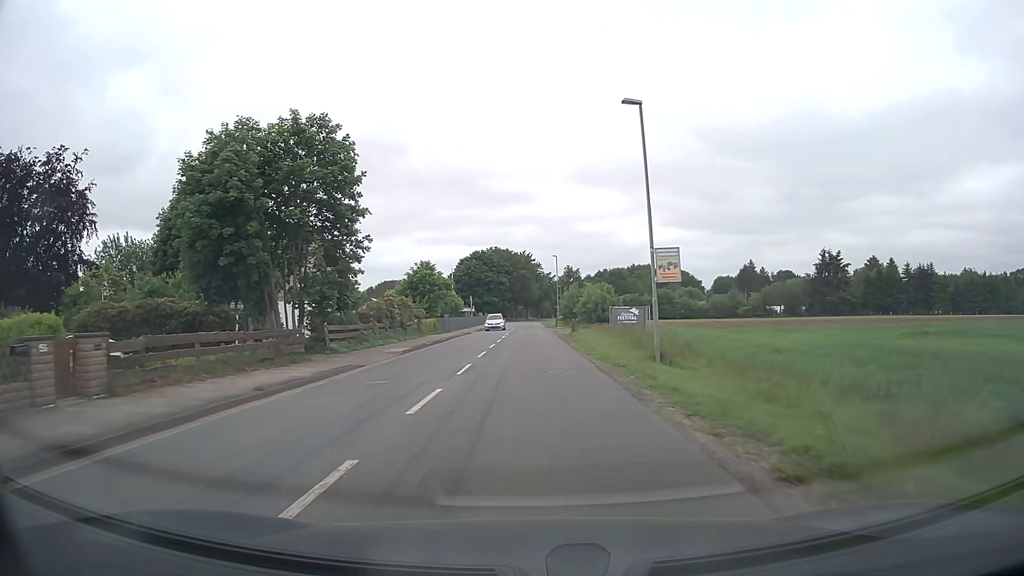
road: tertiary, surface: asphalt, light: Day
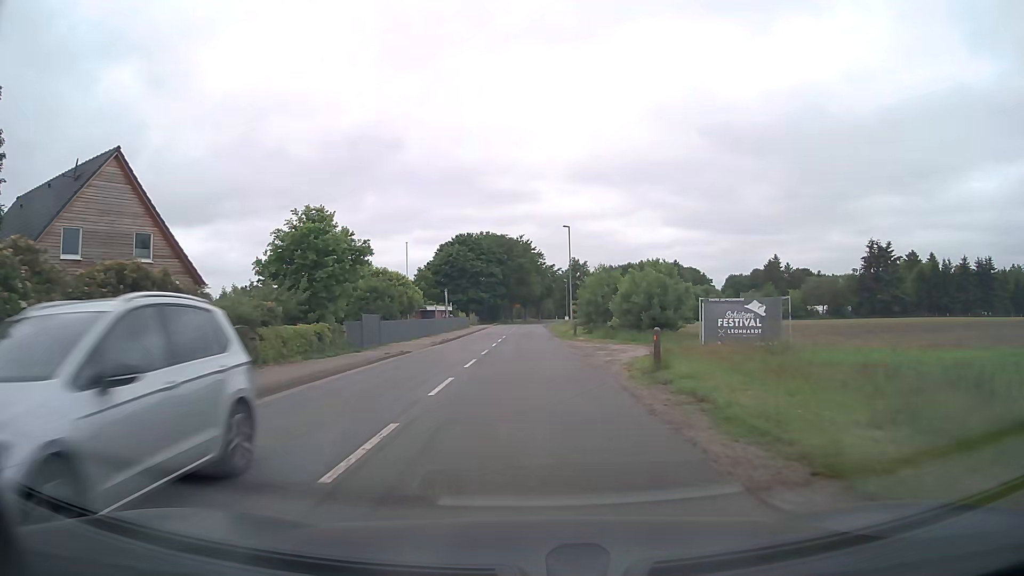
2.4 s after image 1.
(0.0, +28.8) m; 0°
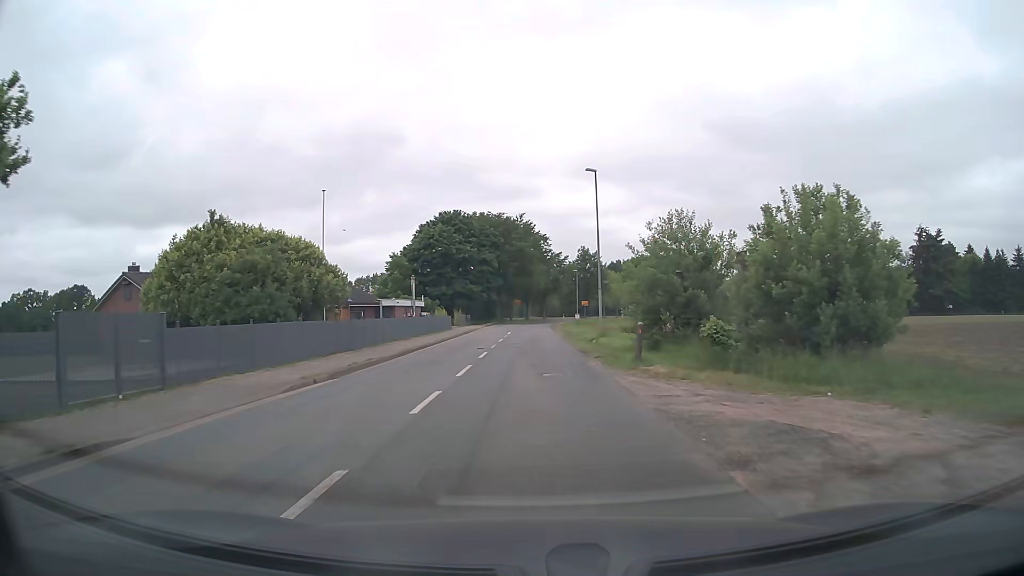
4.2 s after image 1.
(+0.1, +21.3) m; 0°
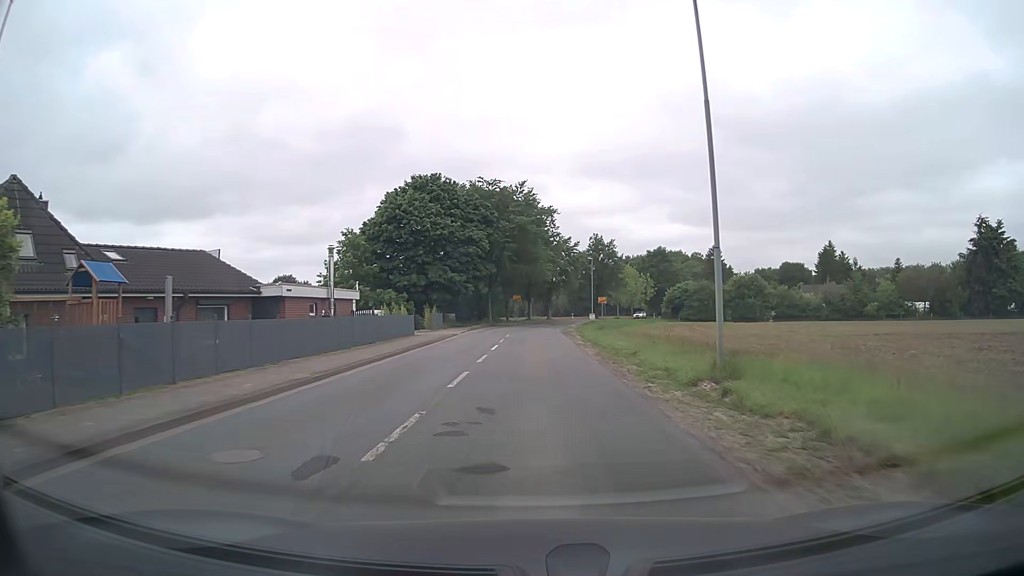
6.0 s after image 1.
(0.0, +21.3) m; 0°
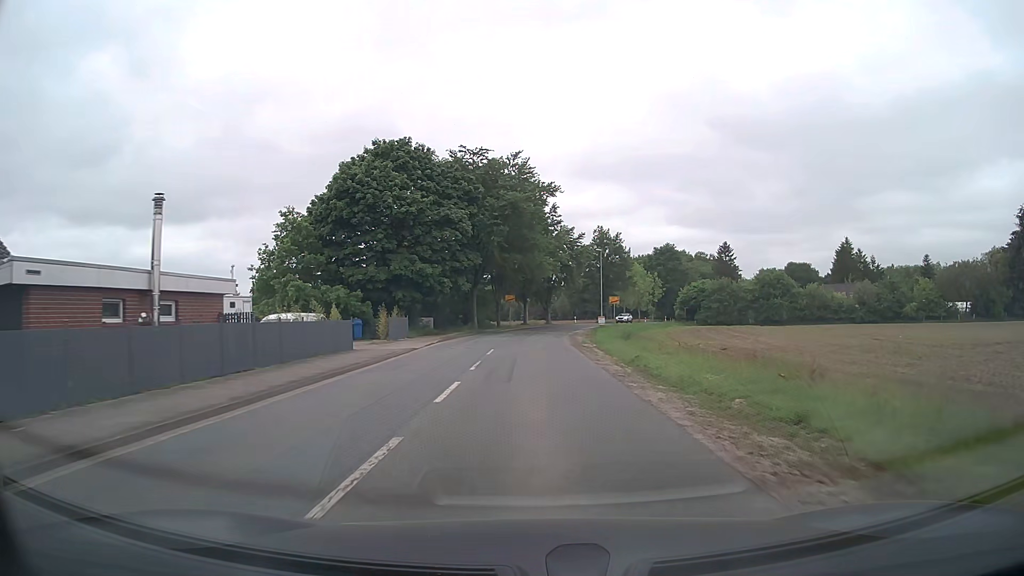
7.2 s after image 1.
(+0.1, +14.2) m; 0°
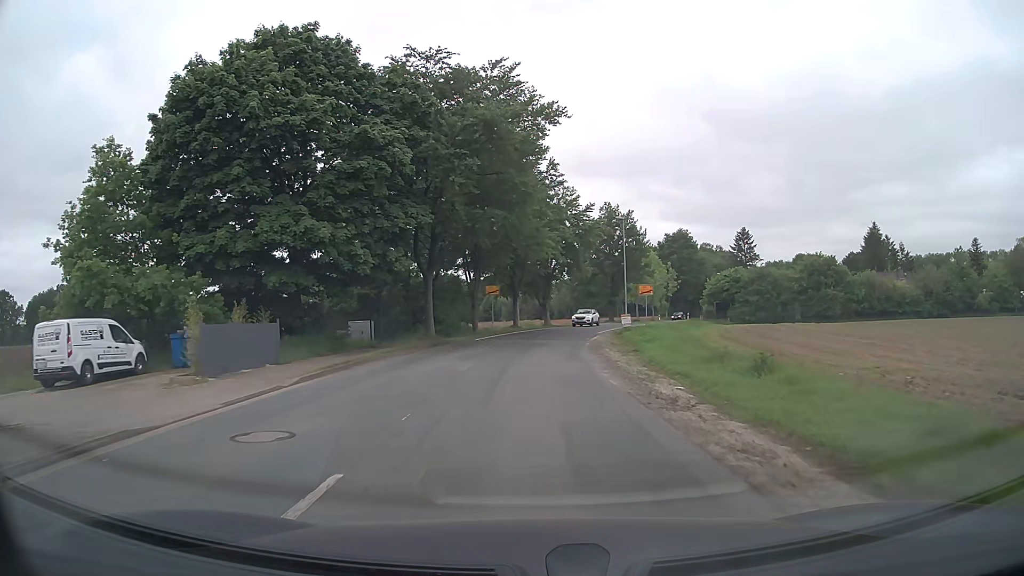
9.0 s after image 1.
(+0.2, +20.5) m; +1°
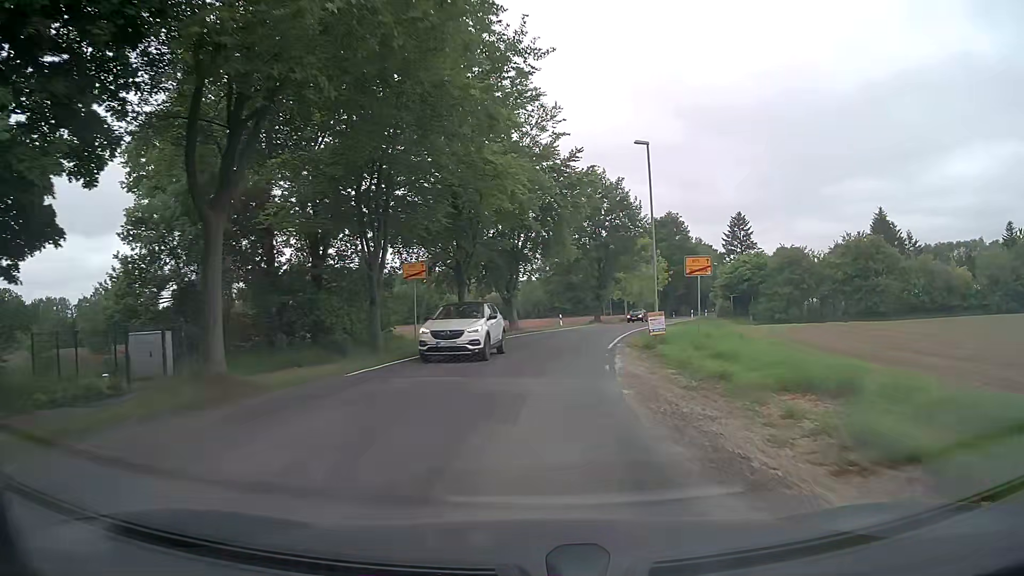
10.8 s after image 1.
(+0.3, +20.3) m; +3°
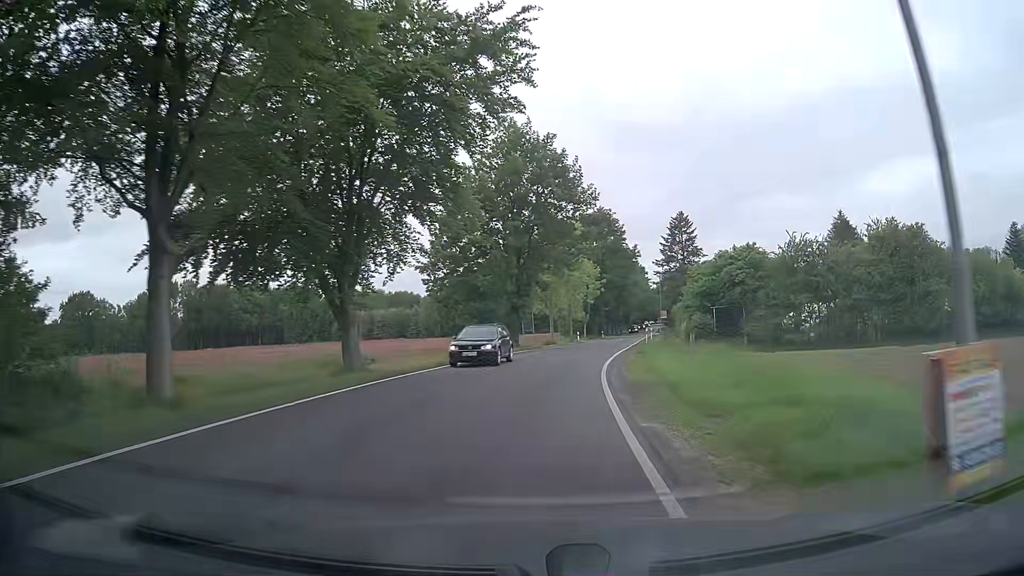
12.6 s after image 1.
(+1.1, +21.8) m; +6°
(0, +10) (+1, +20) (+3, +30) (+5, +40) (+7, +49) (+9, +59) (+11, +69) (+13, +79) (+15, +89) (+17, +98) m
